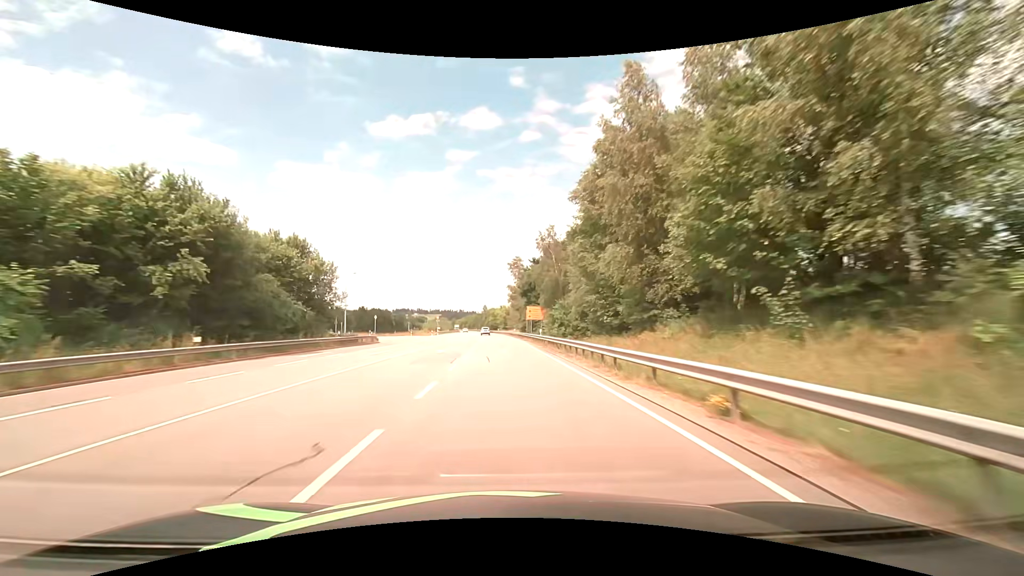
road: primary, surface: asphalt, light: Day
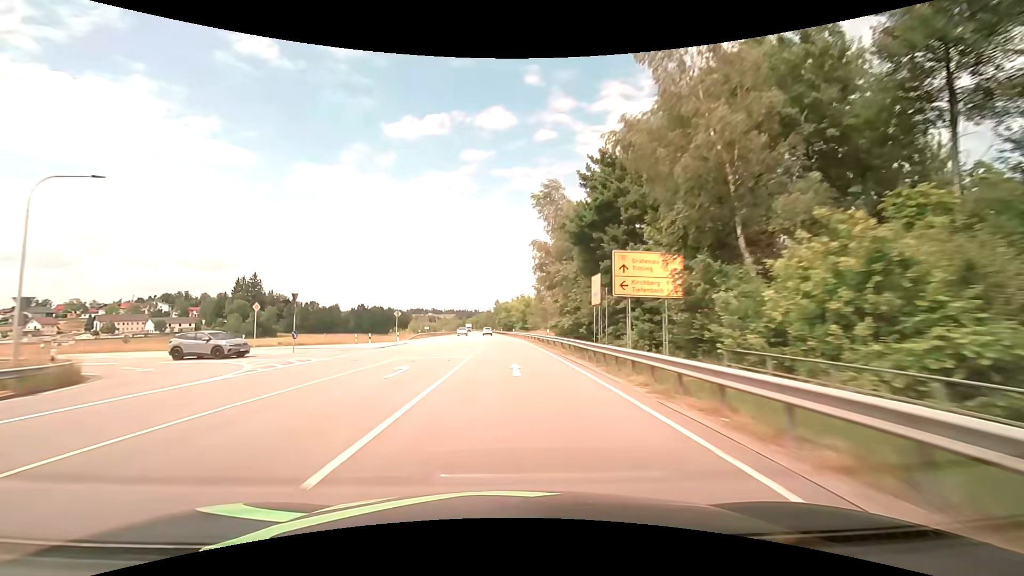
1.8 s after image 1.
(-0.8, +47.5) m; -2°
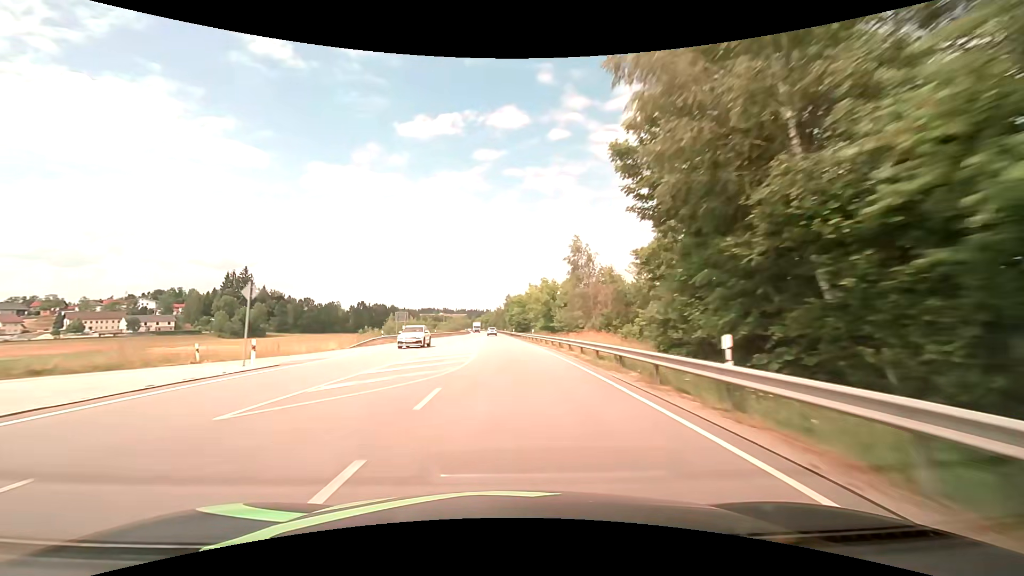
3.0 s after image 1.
(-0.2, +31.7) m; -1°
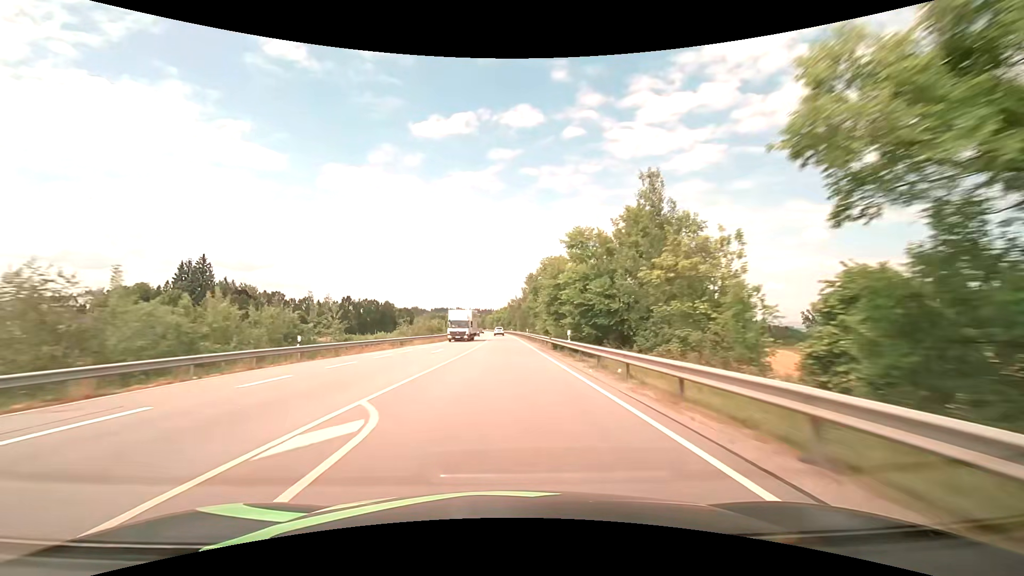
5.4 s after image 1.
(-1.5, +63.3) m; -2°
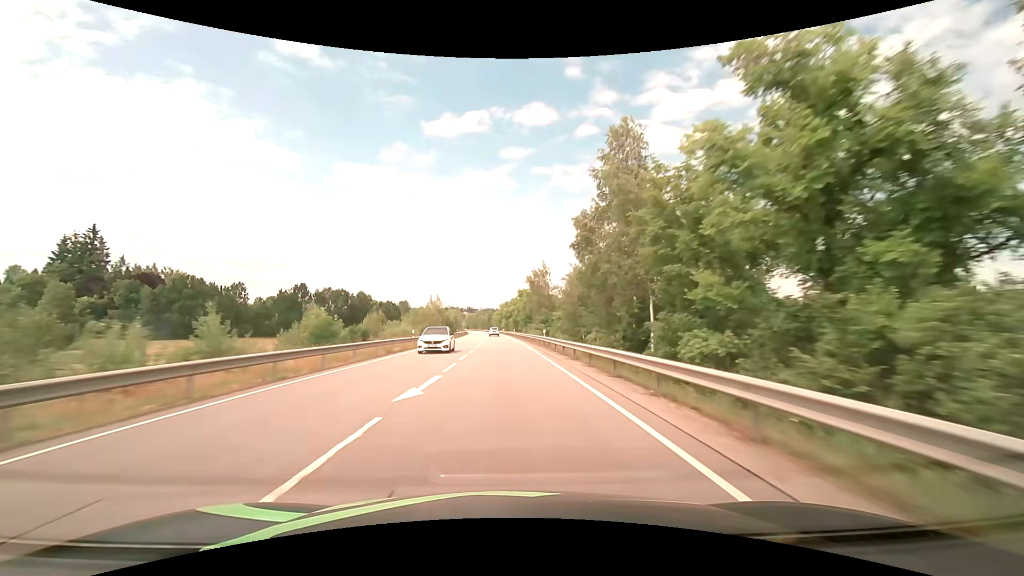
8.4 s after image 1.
(-0.8, +79.2) m; -1°
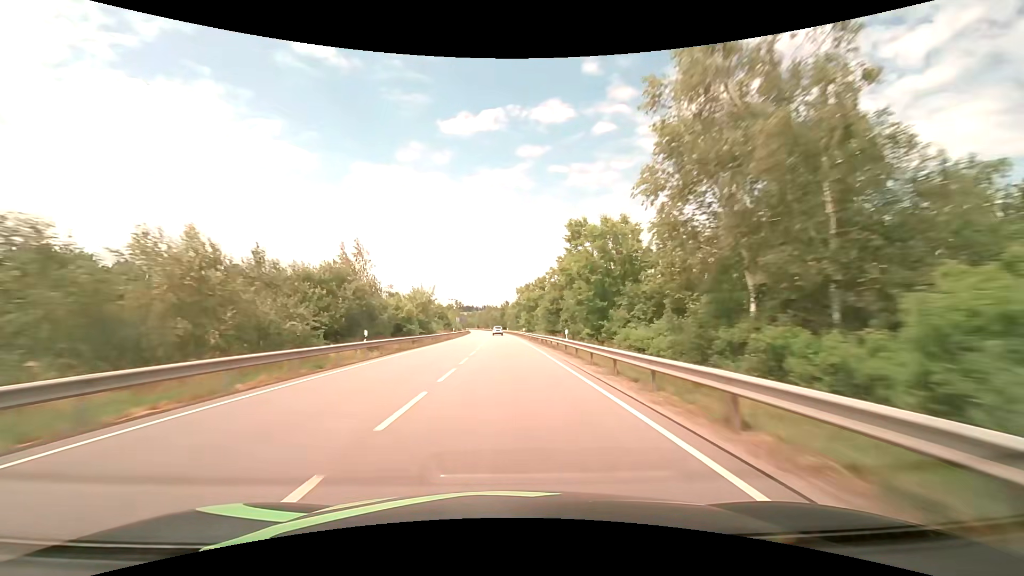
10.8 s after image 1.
(-1.0, +63.3) m; -2°
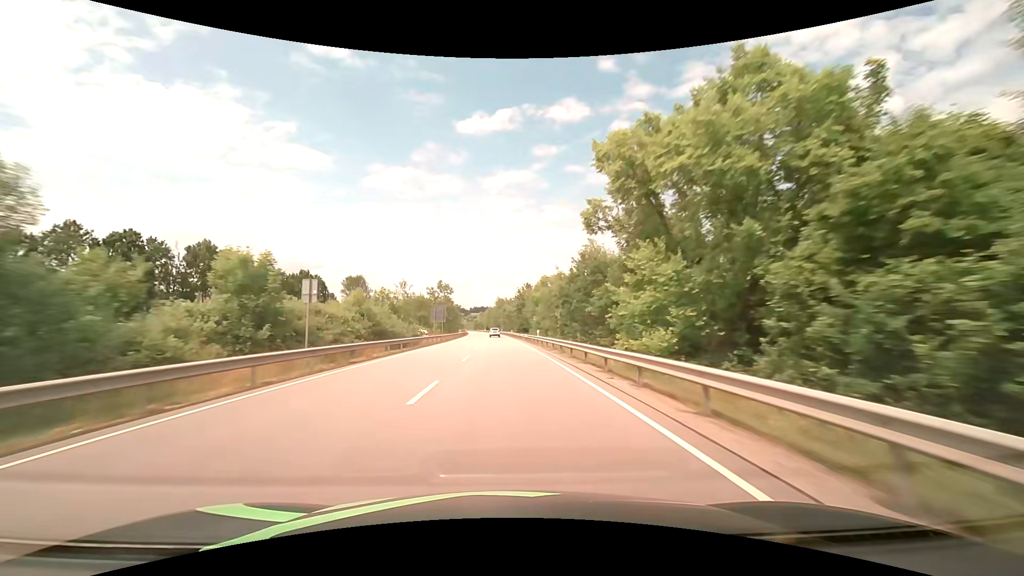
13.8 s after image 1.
(-1.1, +79.2) m; -2°
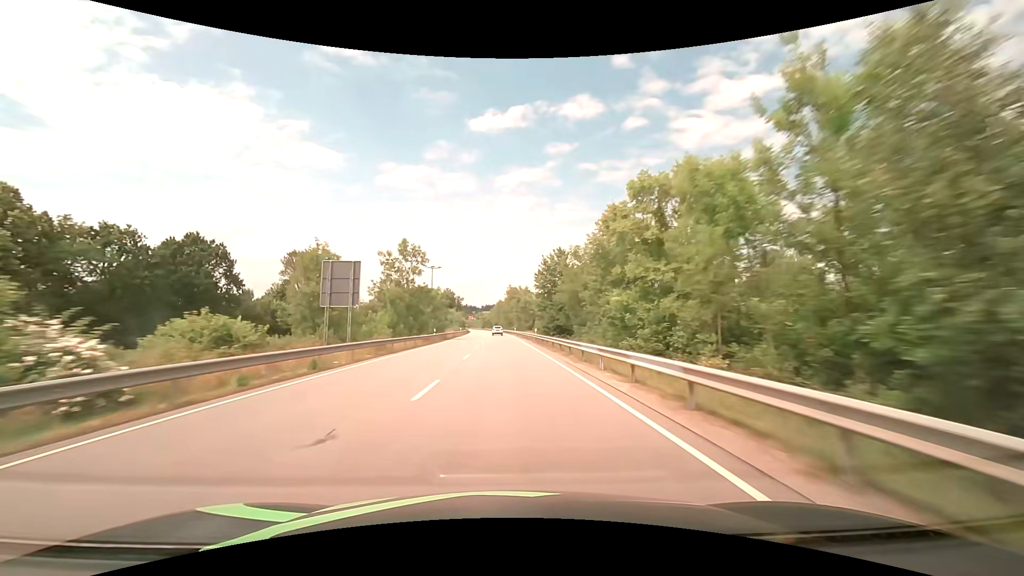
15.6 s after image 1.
(-0.7, +47.5) m; -1°
(0, +10) (0, +20) (0, +30) (0, +40) (-1, +50) (-1, +60) (-1, +70) (-1, +80) (-2, +90) (-2, +100) m
